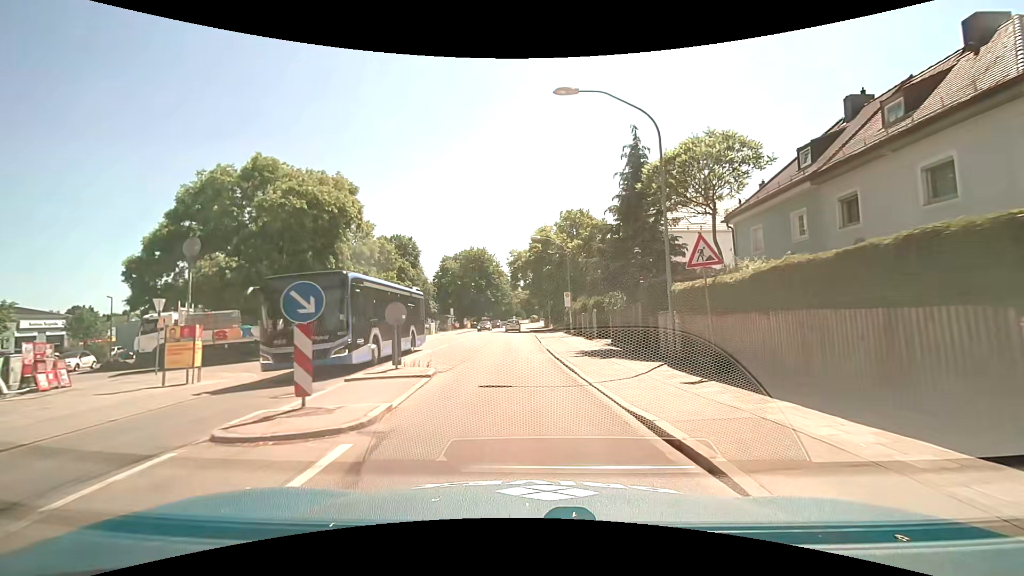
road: secondary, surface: asphalt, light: Day
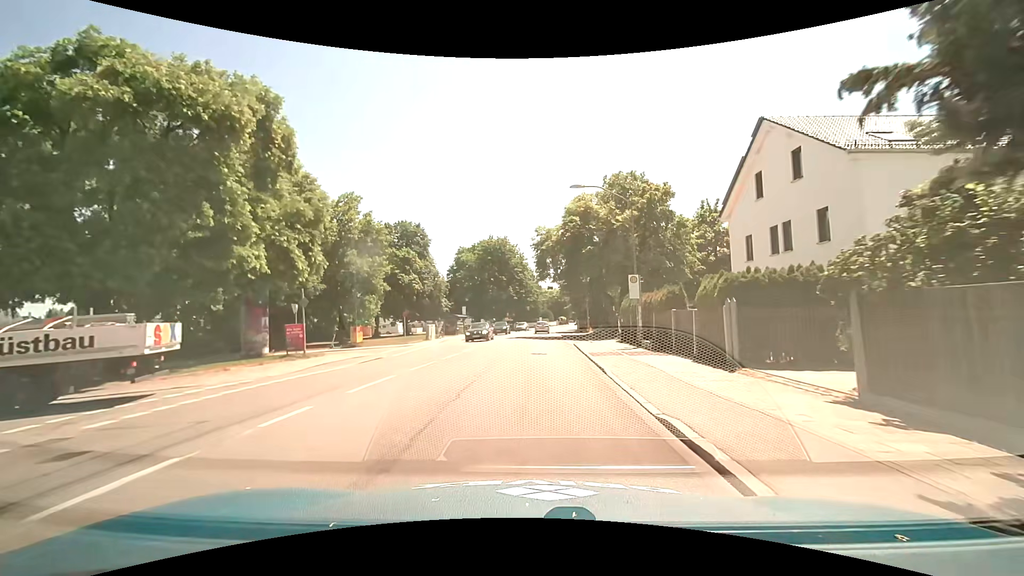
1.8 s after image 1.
(-0.5, +16.2) m; -3°
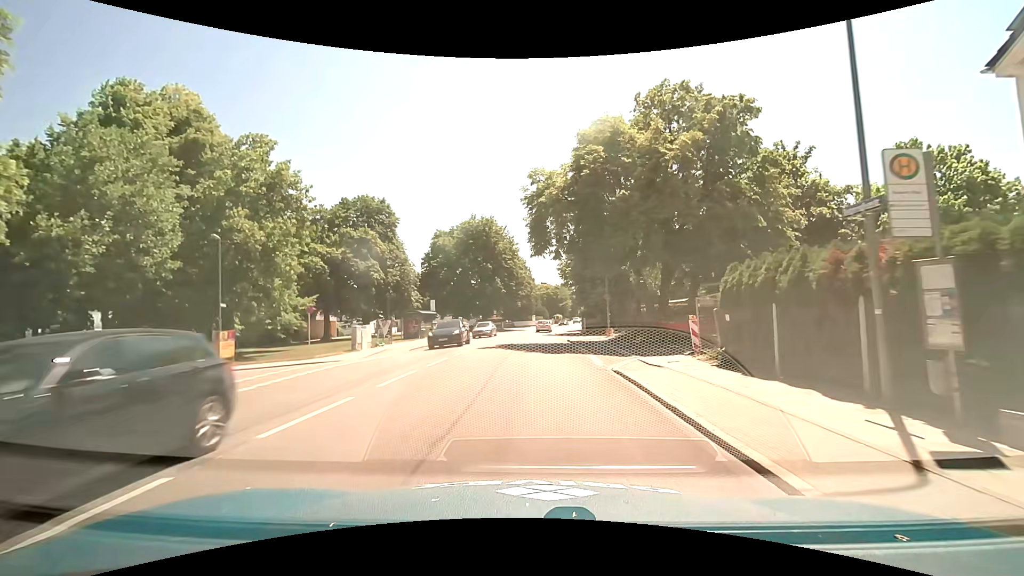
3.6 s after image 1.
(+0.3, +17.2) m; +1°
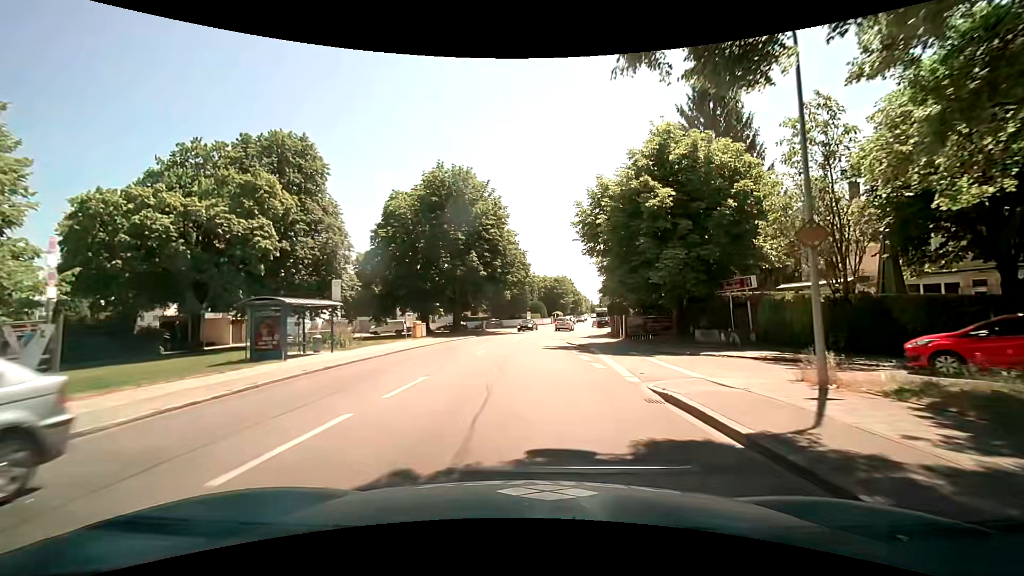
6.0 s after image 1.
(+0.1, +24.5) m; +1°
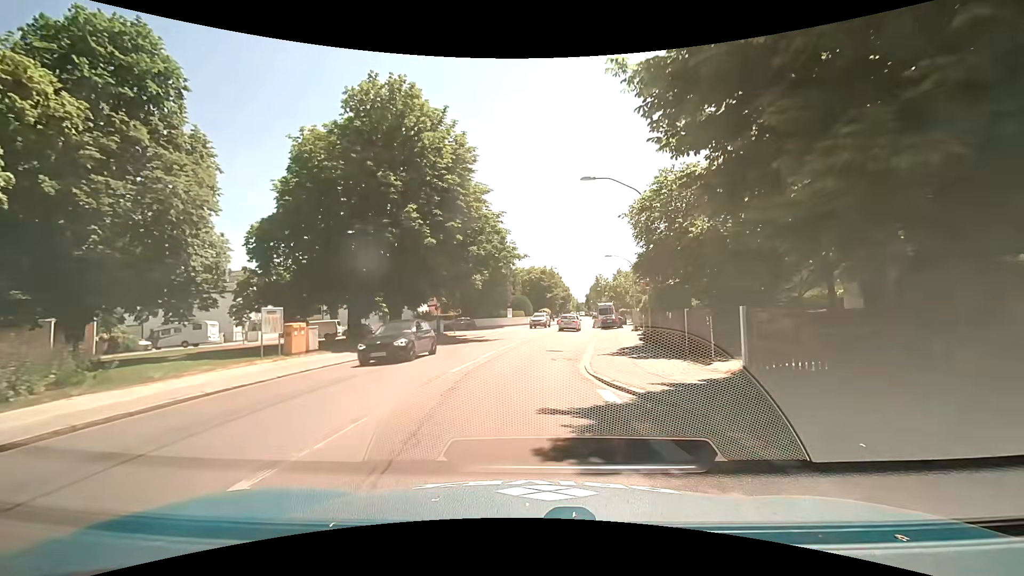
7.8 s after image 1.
(+0.2, +18.2) m; +2°
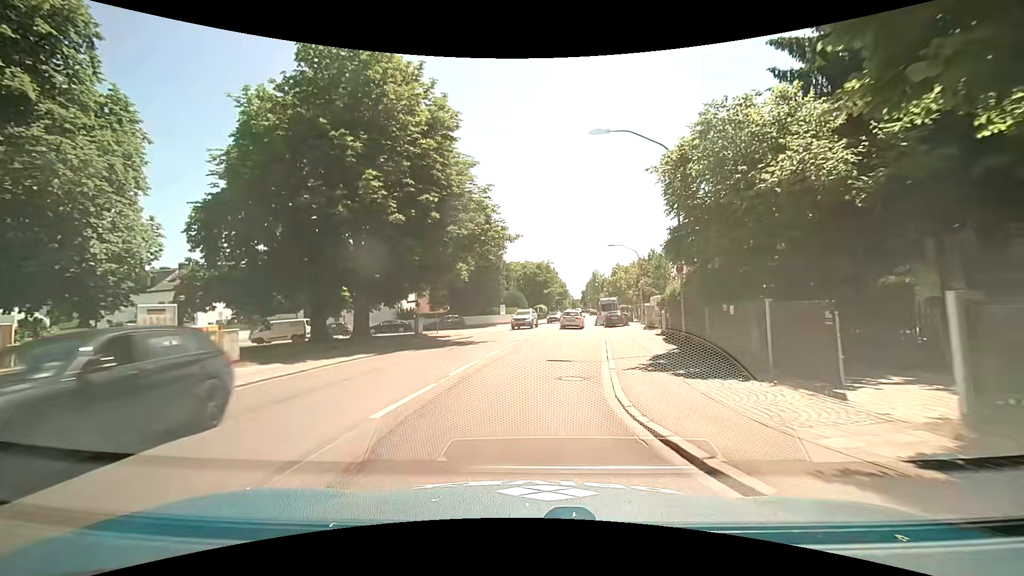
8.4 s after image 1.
(0.0, +5.7) m; 0°
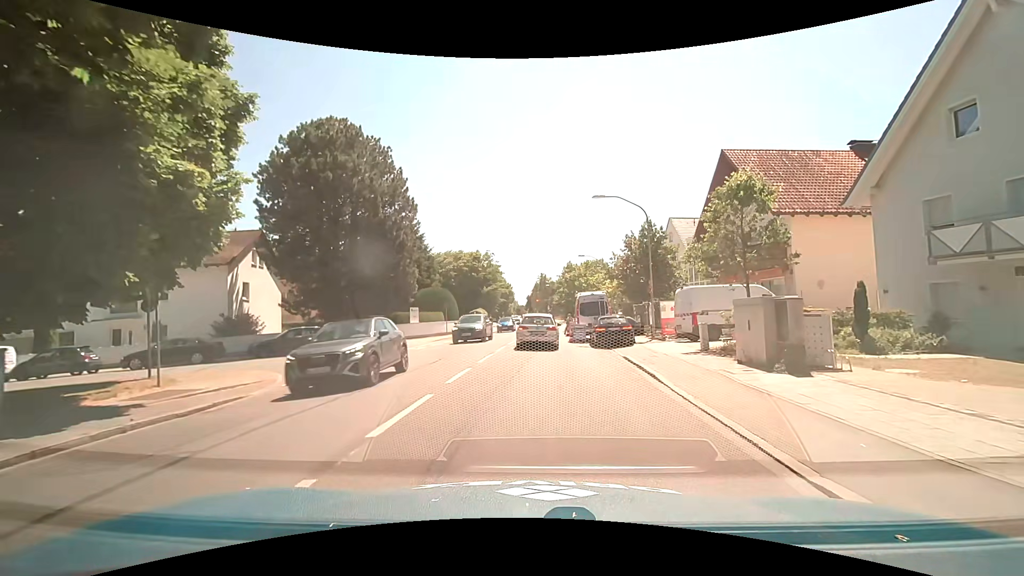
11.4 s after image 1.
(+1.1, +22.5) m; +6°
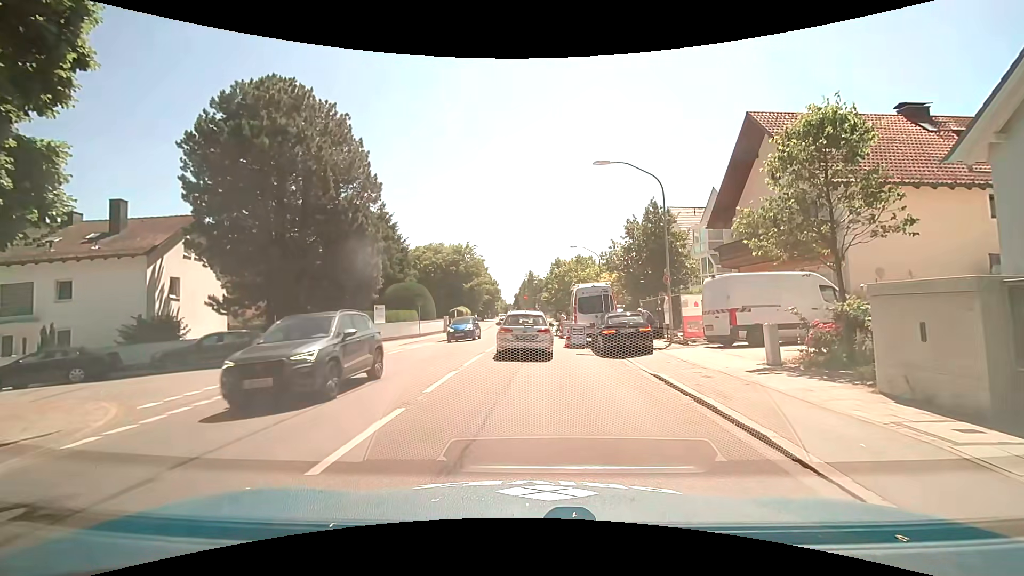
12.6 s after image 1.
(+0.1, +5.6) m; +3°
(0, +10) (-1, +20) (-1, +30) (0, +40) (0, +50) (0, +60) (0, +70) (0, +80) (-1, +90) (-1, +100) m
